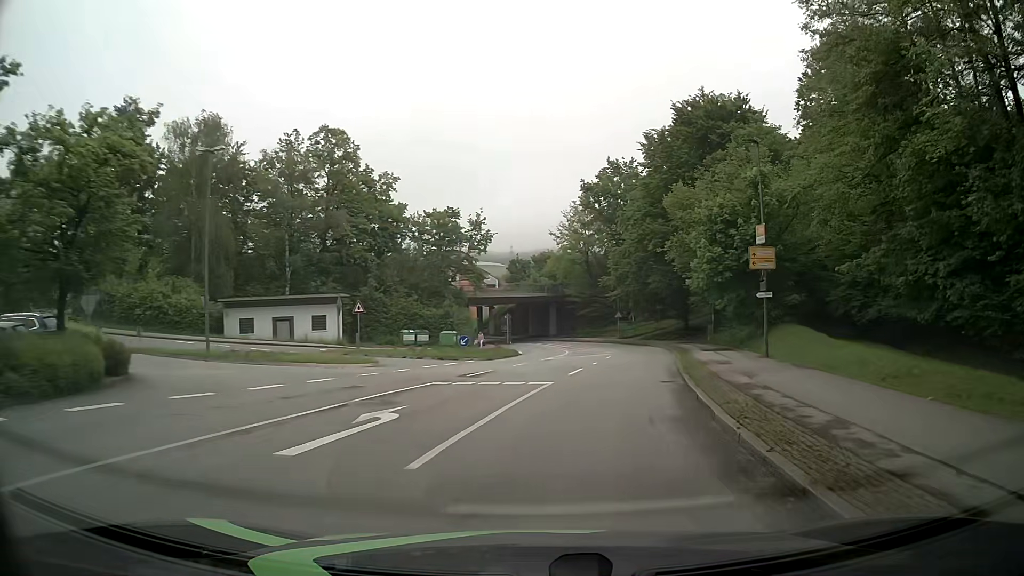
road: unclassified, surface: asphalt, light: Day
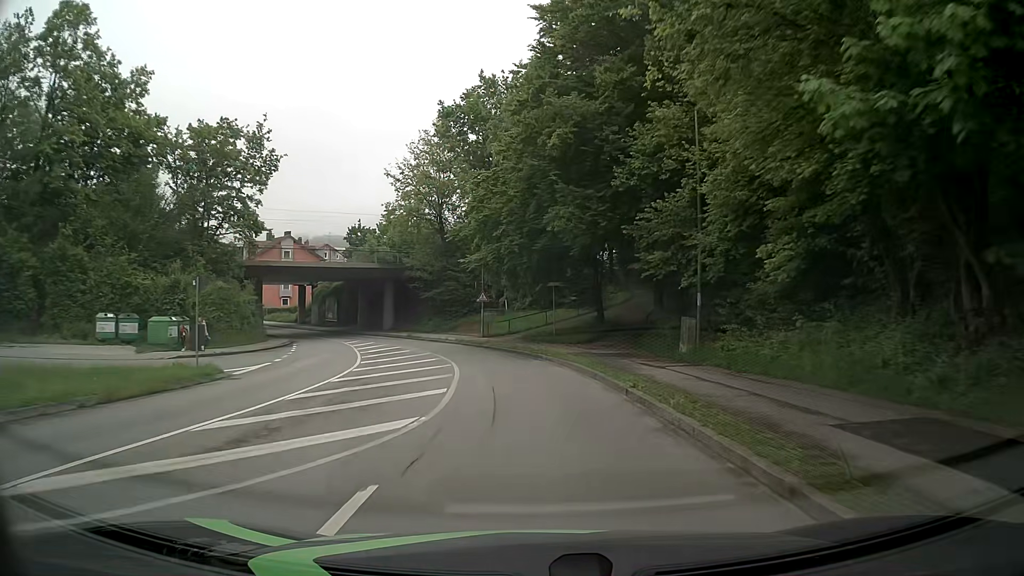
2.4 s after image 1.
(+4.0, +29.1) m; +11°
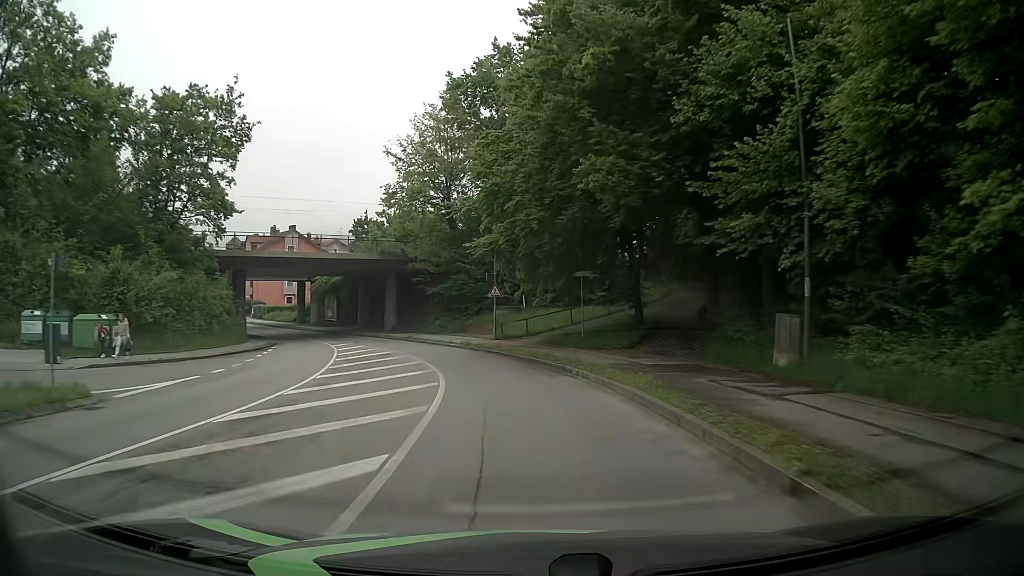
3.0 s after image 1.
(-0.1, +7.4) m; -1°
(0, +10) (-2, +20) (-5, +29) (-9, +39) (-14, +47) (-19, +56) (-25, +64) (-31, +72) (-37, +80) (-43, +87) m
